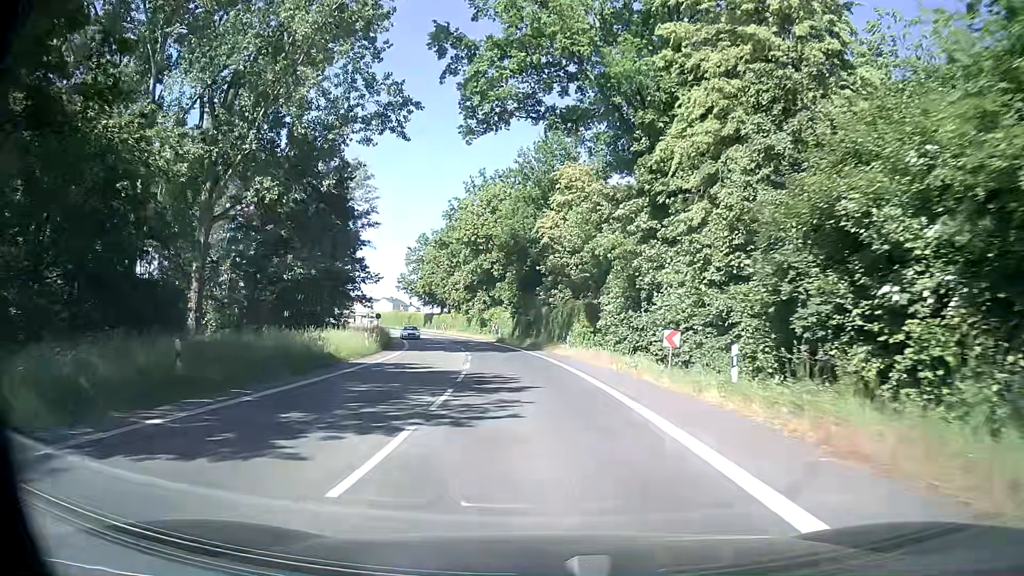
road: secondary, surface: asphalt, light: Day
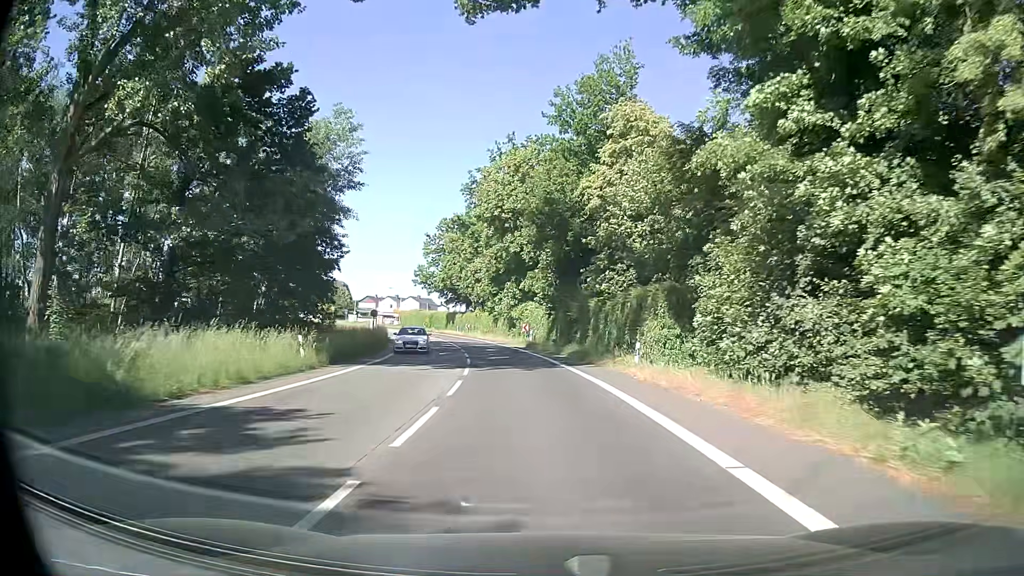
(-0.3, +15.8) m; -4°
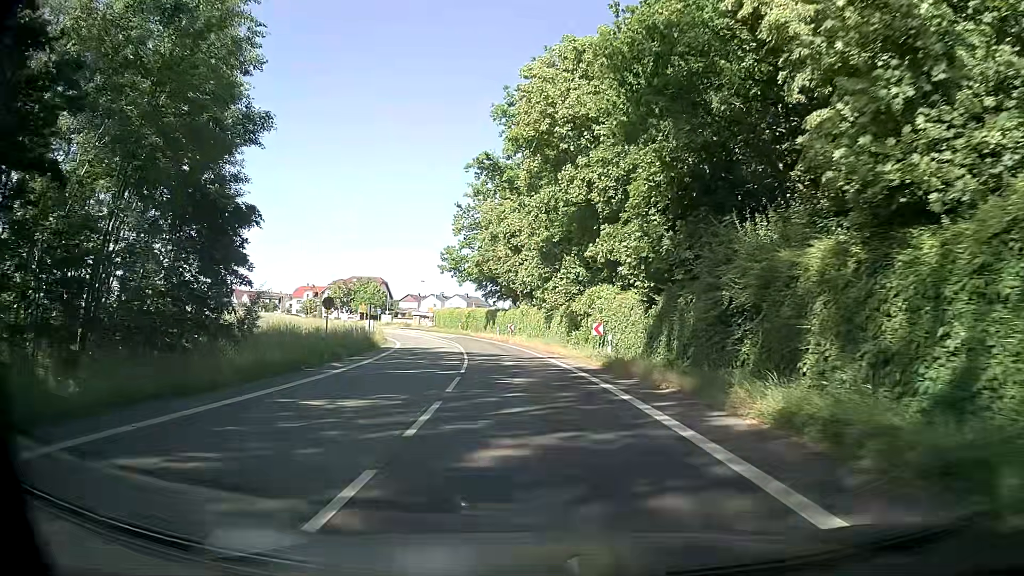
(-0.5, +23.8) m; -4°
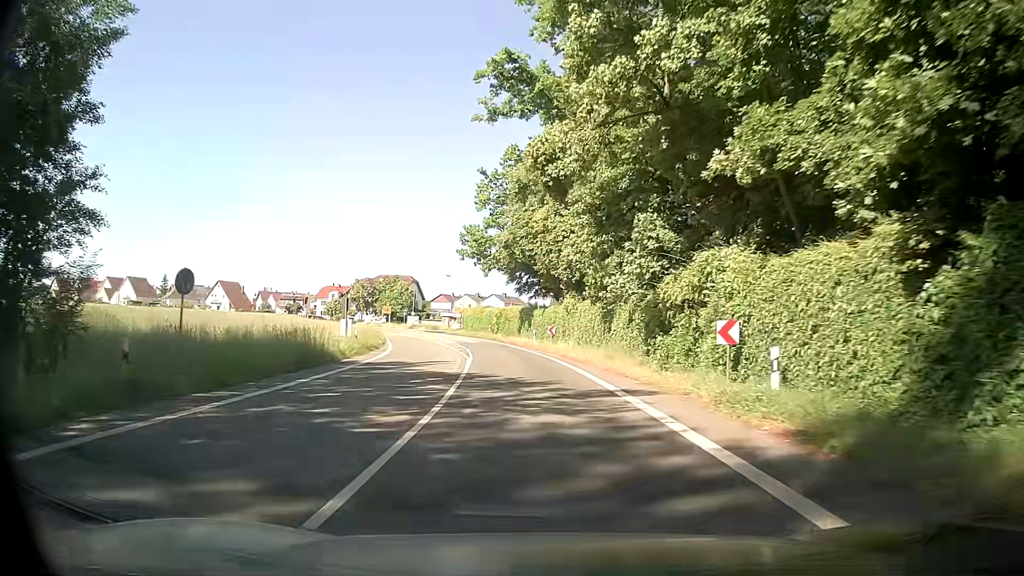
(-0.6, +15.9) m; -4°
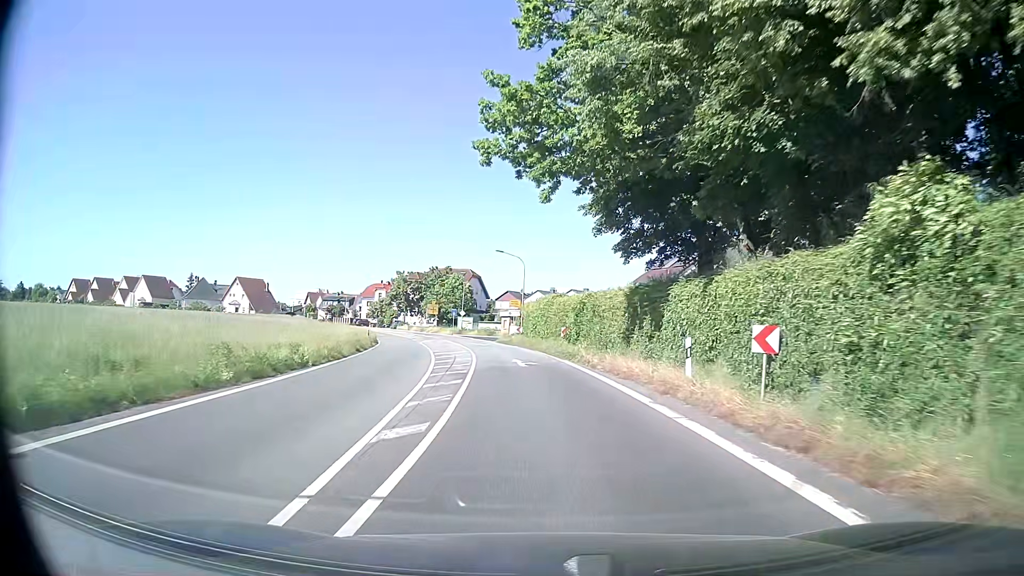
(-1.6, +31.8) m; -7°
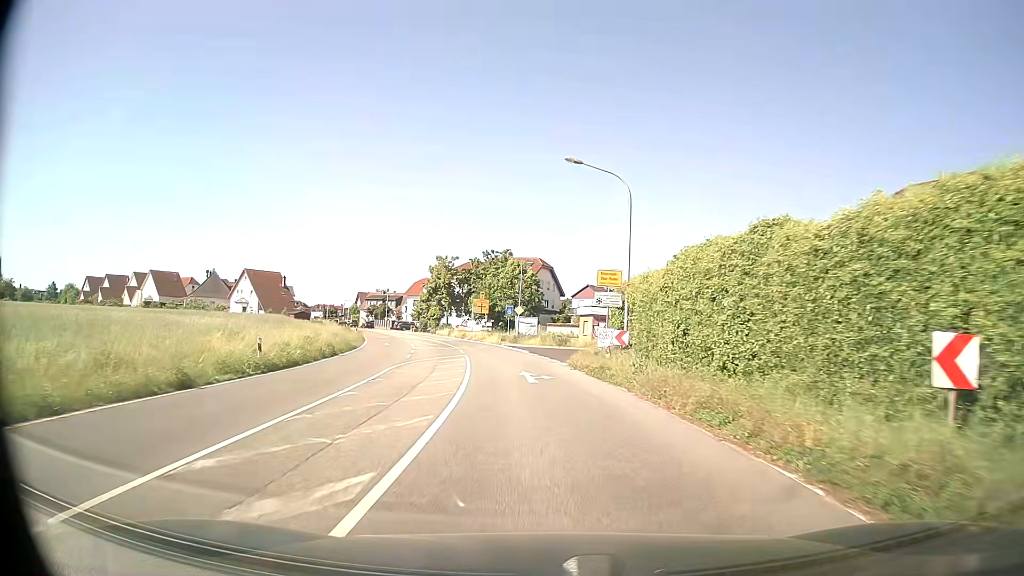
(-1.3, +31.3) m; -6°
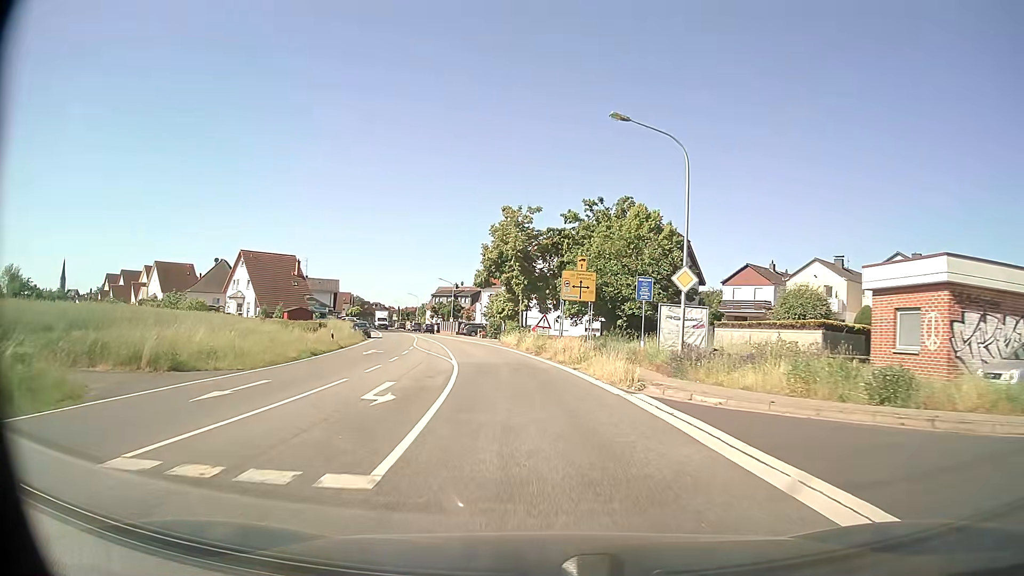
(-2.9, +37.6) m; -9°
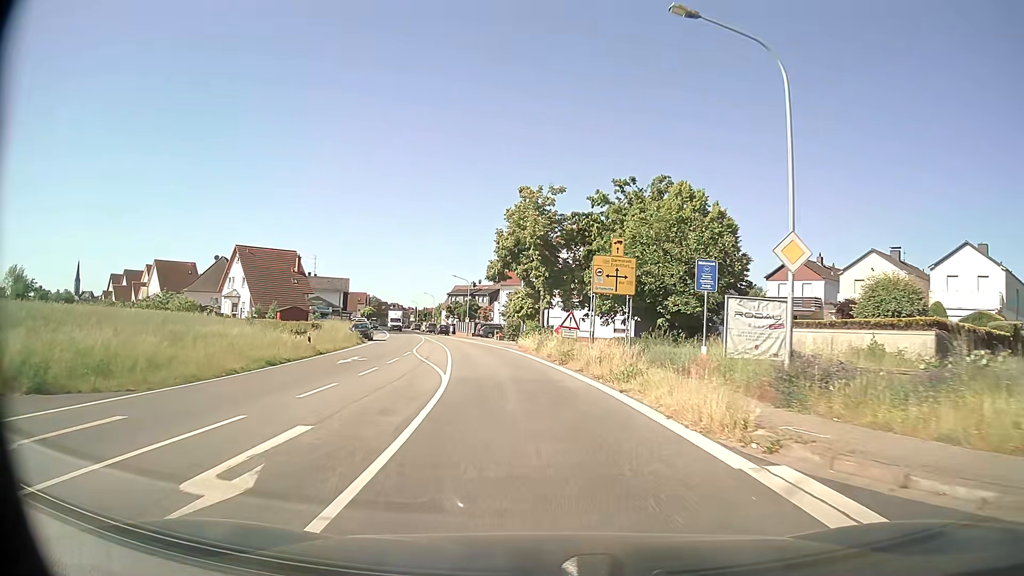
(-0.1, +7.3) m; -2°
(0, +10) (-1, +20) (-2, +30) (-4, +40) (-6, +50) (-8, +59) (-10, +69) (-13, +79) (-15, +88) (-18, +98) m
